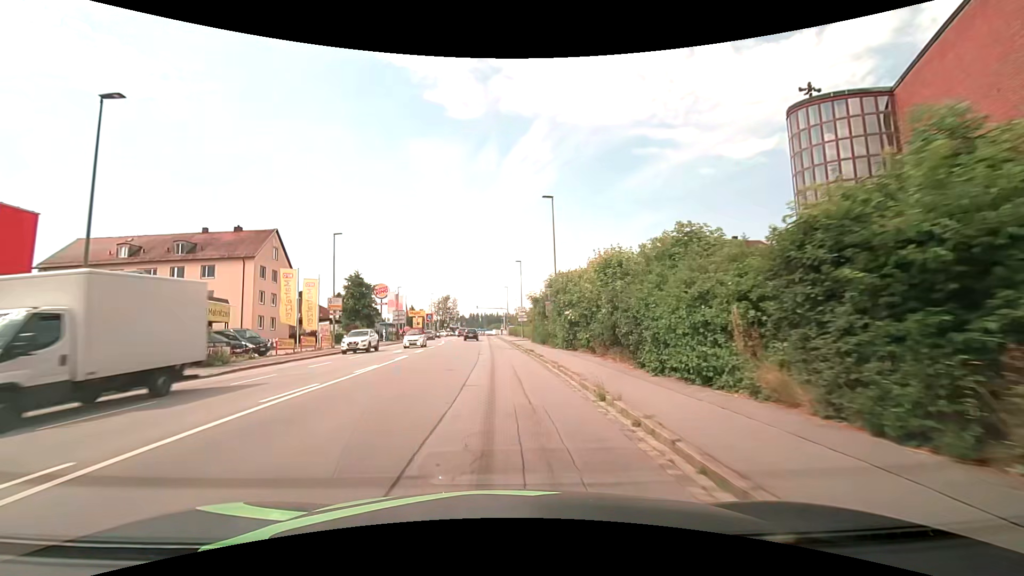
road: tertiary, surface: asphalt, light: Day
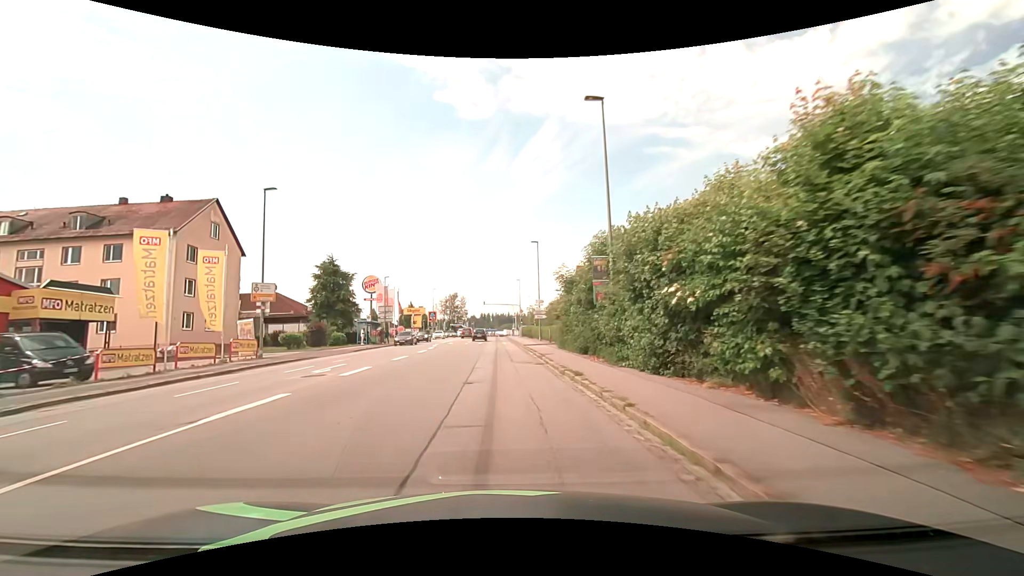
(-0.3, +15.0) m; -2°
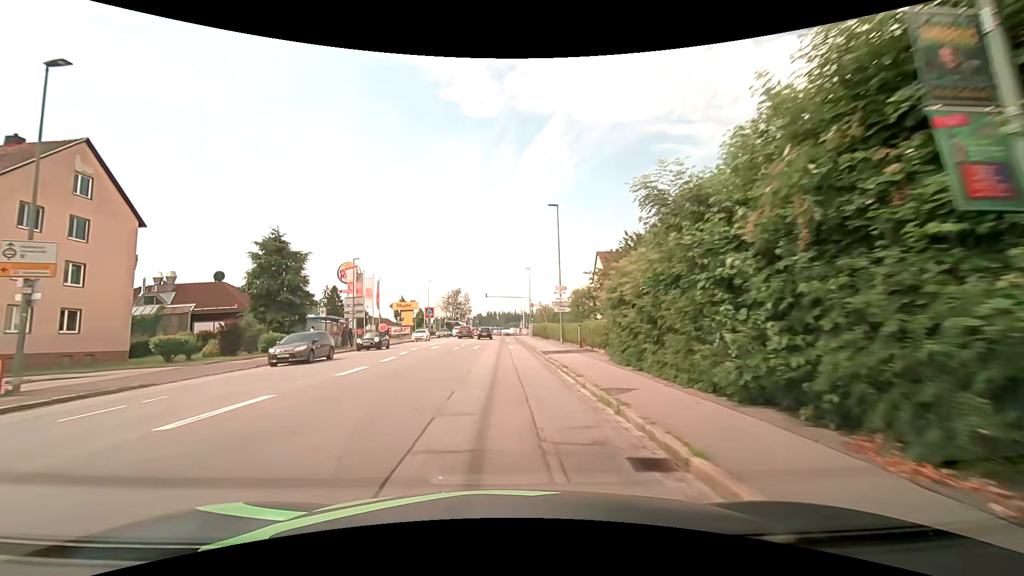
(0.0, +15.0) m; 0°
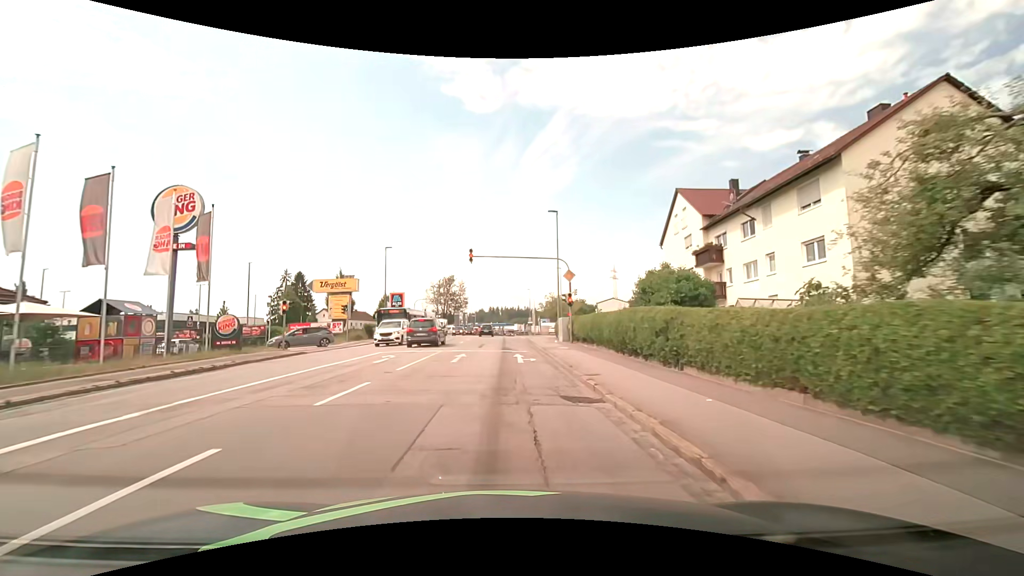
(-0.4, +35.2) m; -1°
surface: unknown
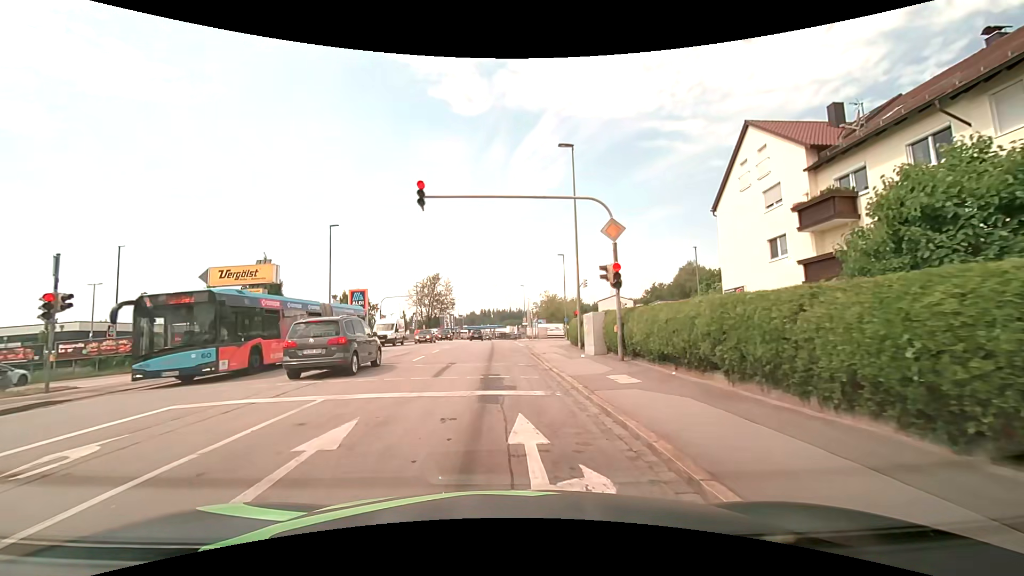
(+0.2, +14.4) m; +2°
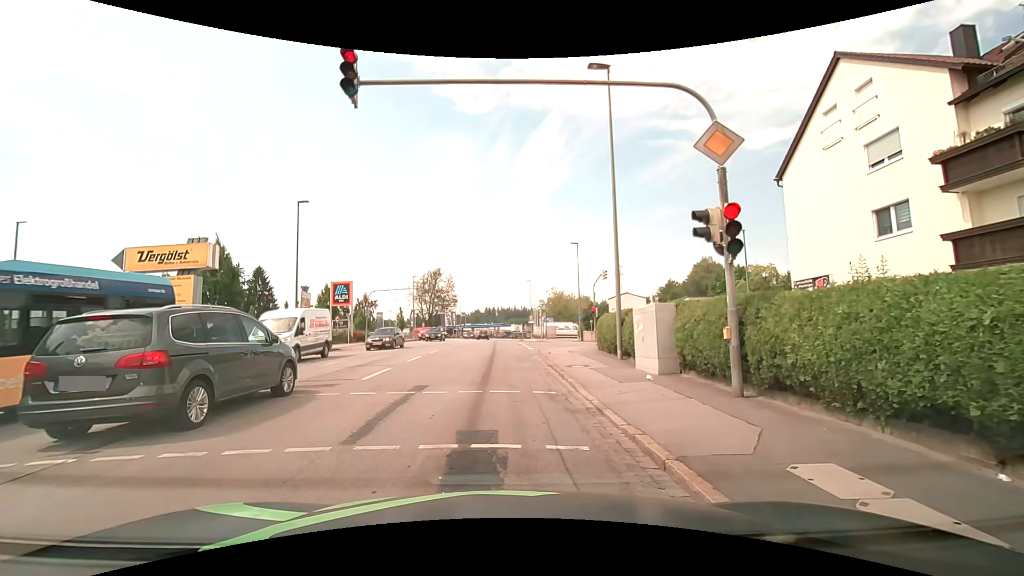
(-0.1, +7.0) m; -1°
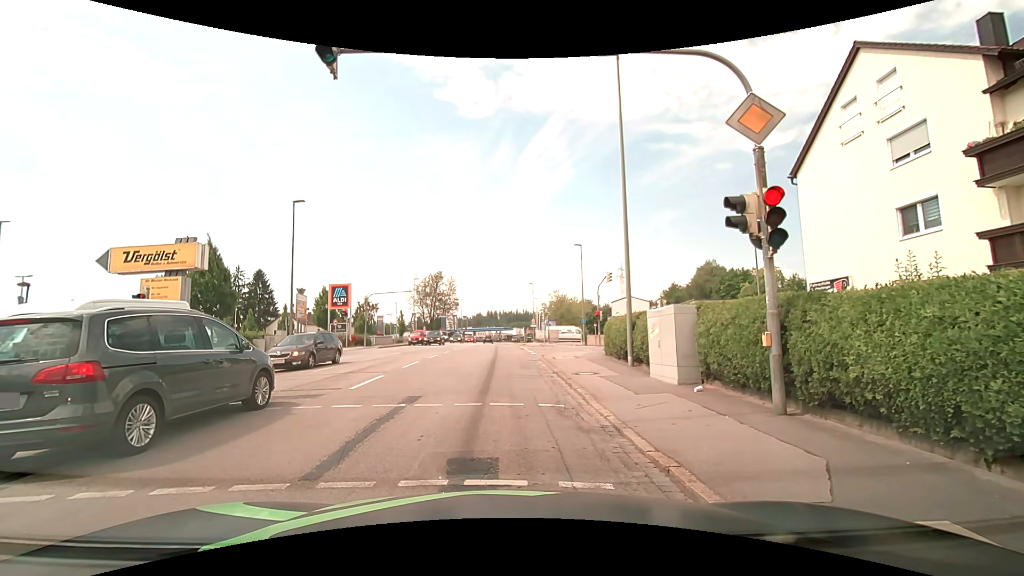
(0.0, +1.0) m; +1°
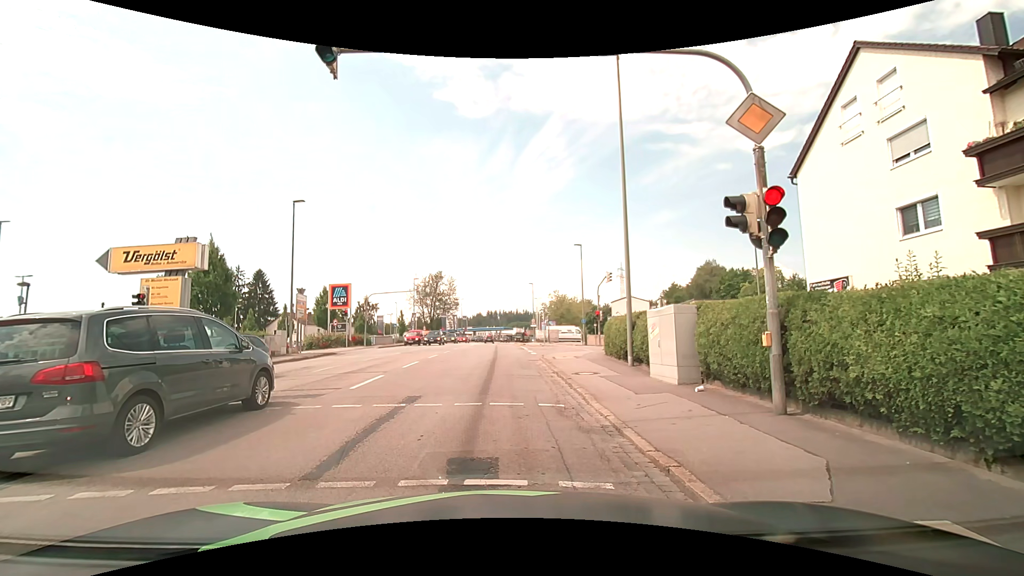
(0.0, 0.0) m; 0°
(0, +10) (0, +20) (-1, +30) (-1, +40) (-1, +50) (-2, +60) (-2, +70) (-2, +80) (-2, +90) (-1, +100) m
